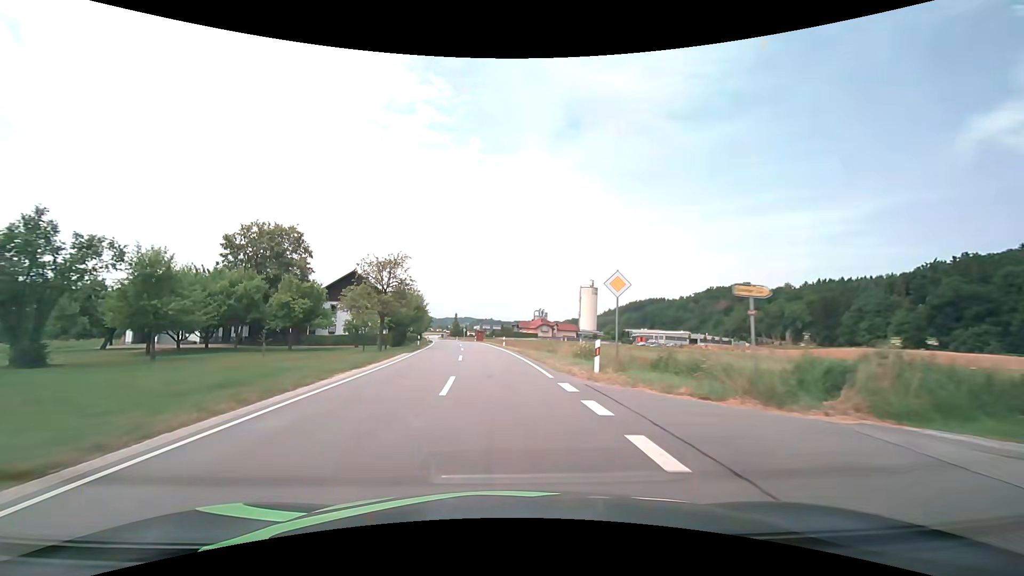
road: secondary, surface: asphalt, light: Day
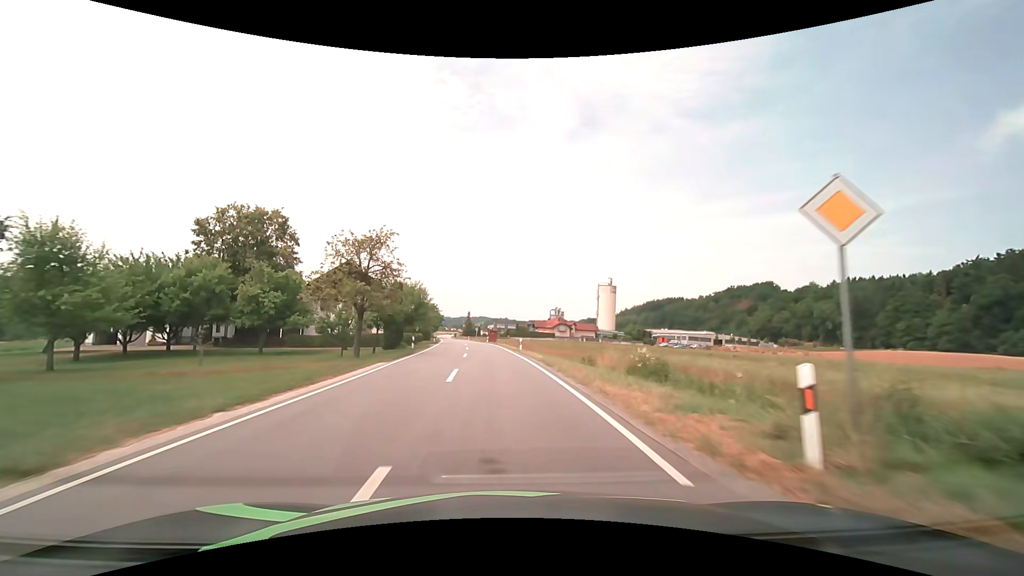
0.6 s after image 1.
(-0.3, +9.4) m; -2°
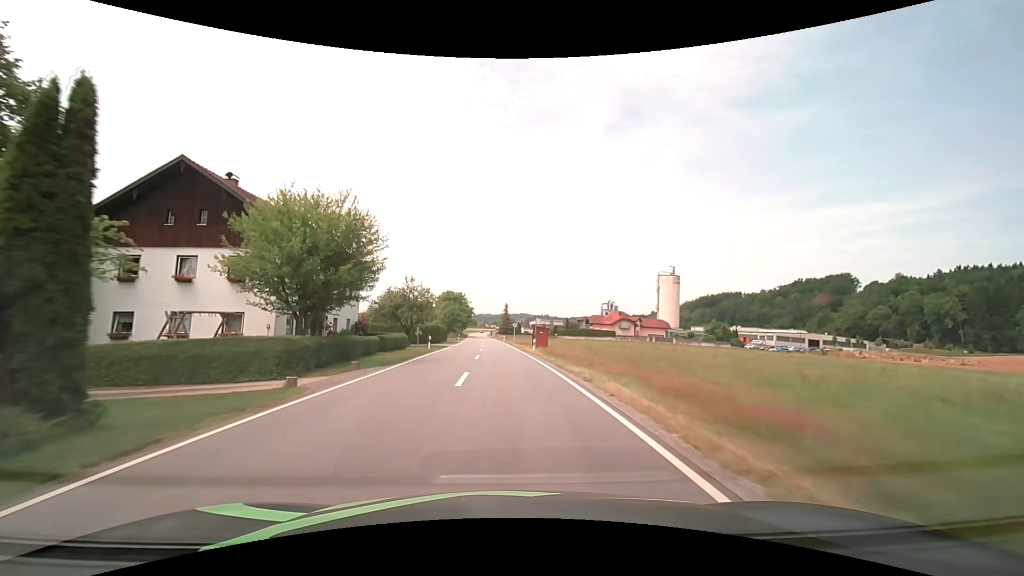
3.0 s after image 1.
(-1.8, +37.3) m; -5°
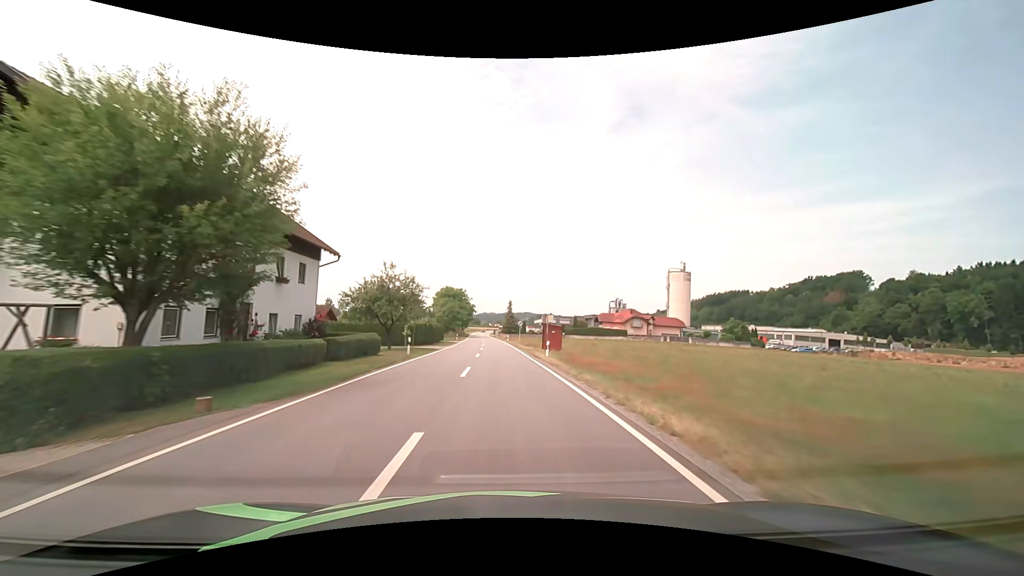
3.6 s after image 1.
(0.0, +9.4) m; -1°
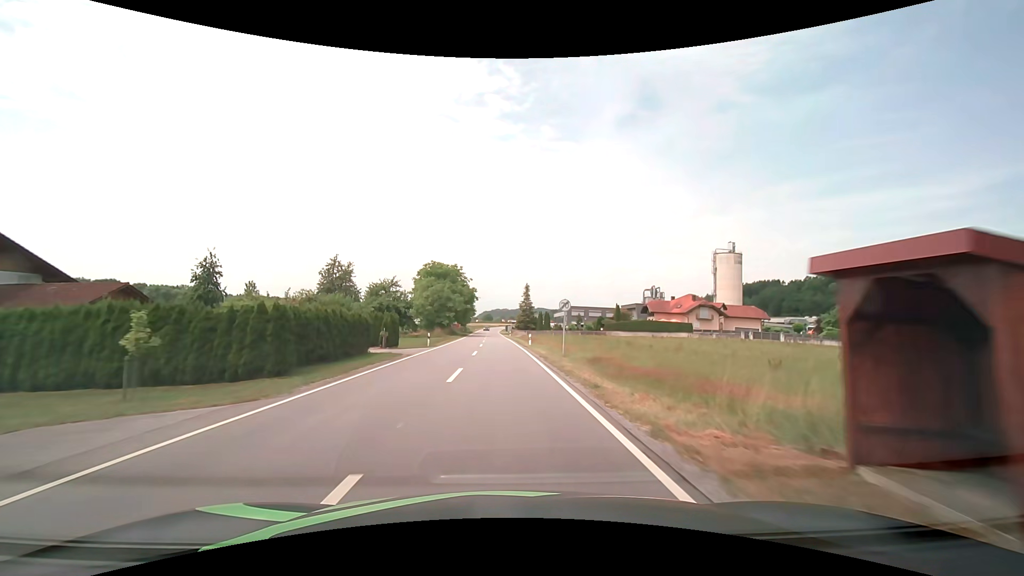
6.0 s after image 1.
(-0.4, +38.1) m; -1°
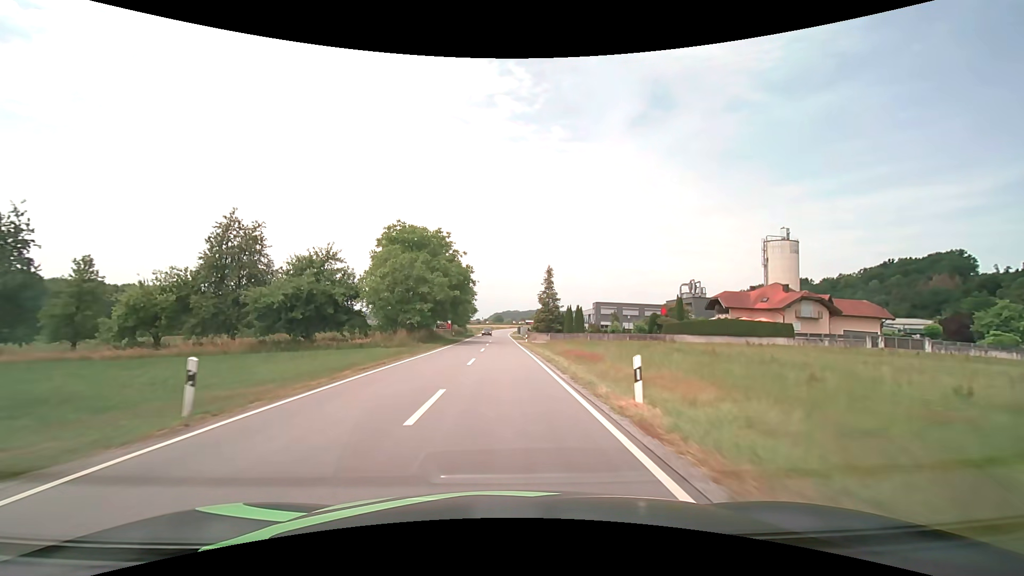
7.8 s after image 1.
(-0.3, +29.7) m; -1°
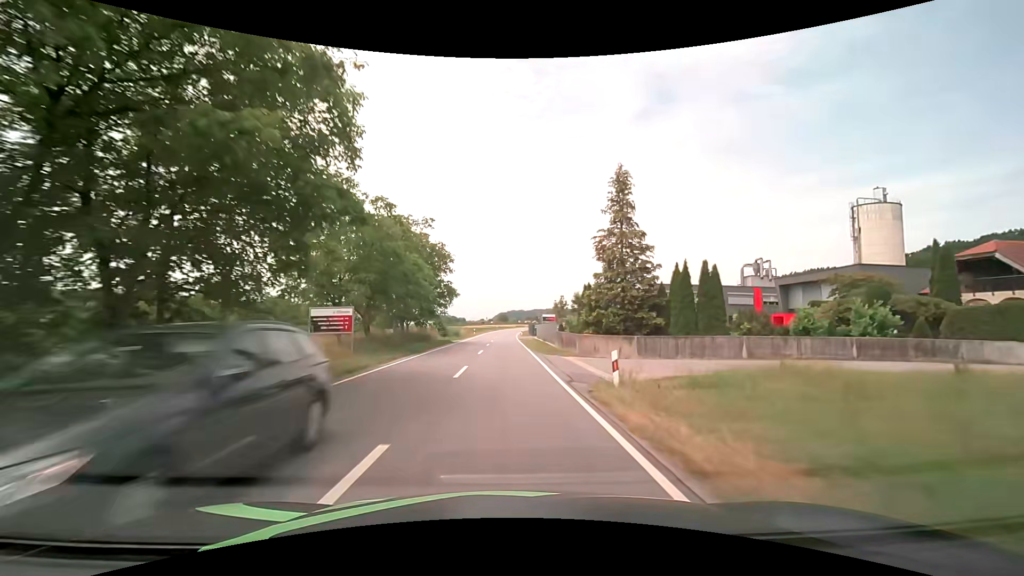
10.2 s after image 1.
(-0.2, +41.4) m; -1°
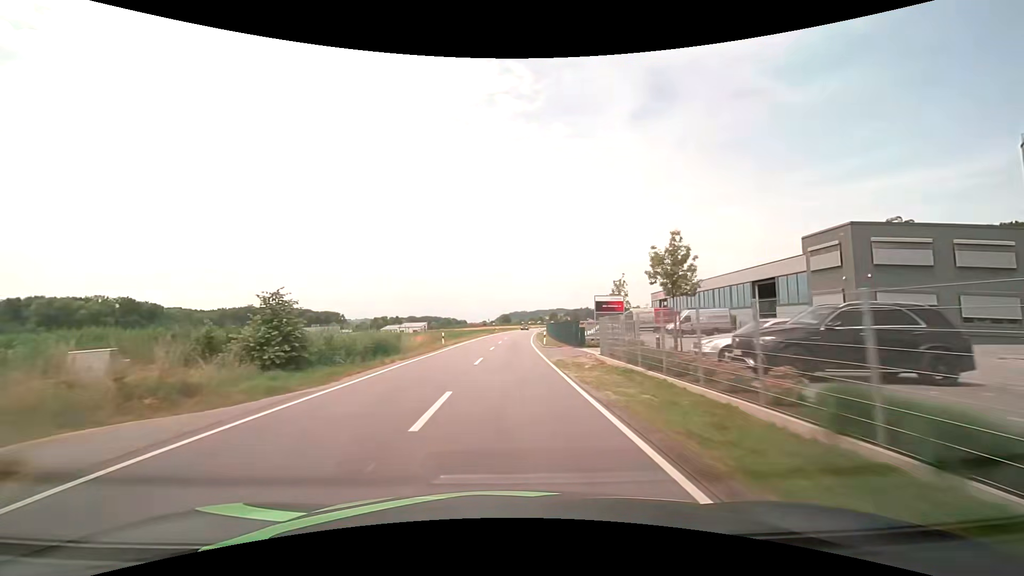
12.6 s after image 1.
(-0.2, +43.2) m; 0°
(0, +10) (0, +20) (0, +30) (0, +40) (+1, +50) (+1, +60) (+2, +70) (+3, +80) (+3, +90) (+4, +100) m
